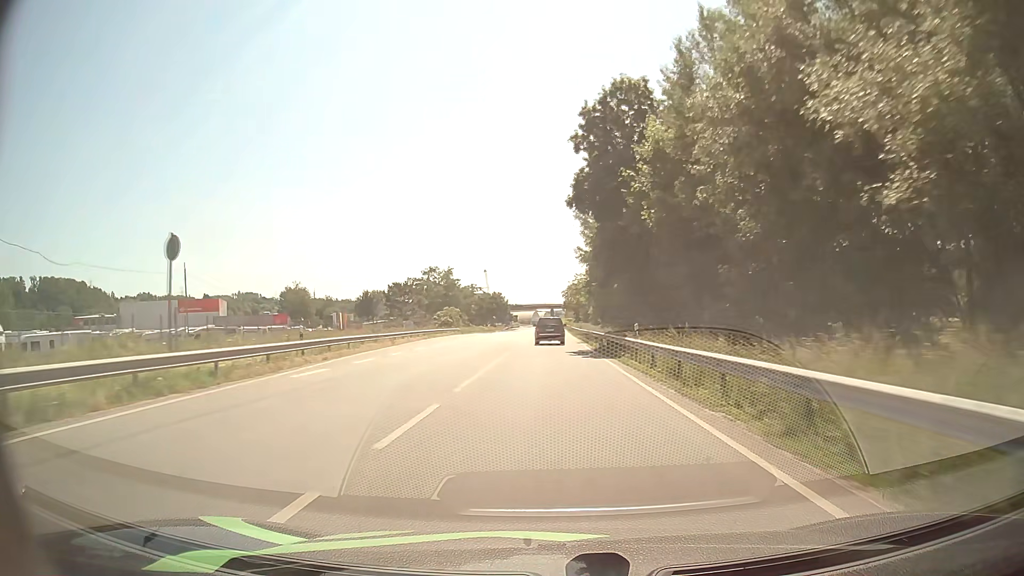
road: primary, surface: asphalt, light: Day
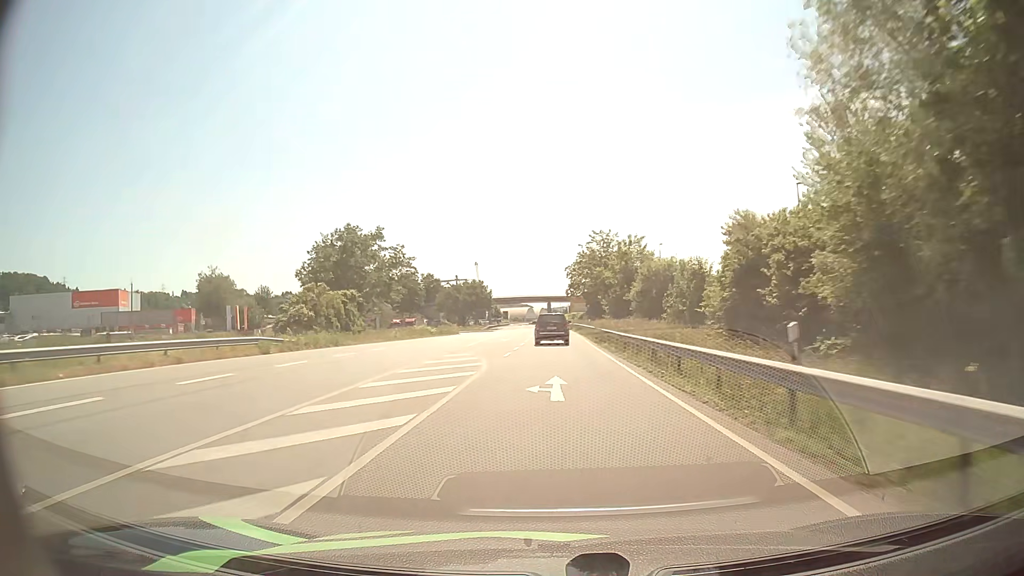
(0.0, +63.5) m; 0°
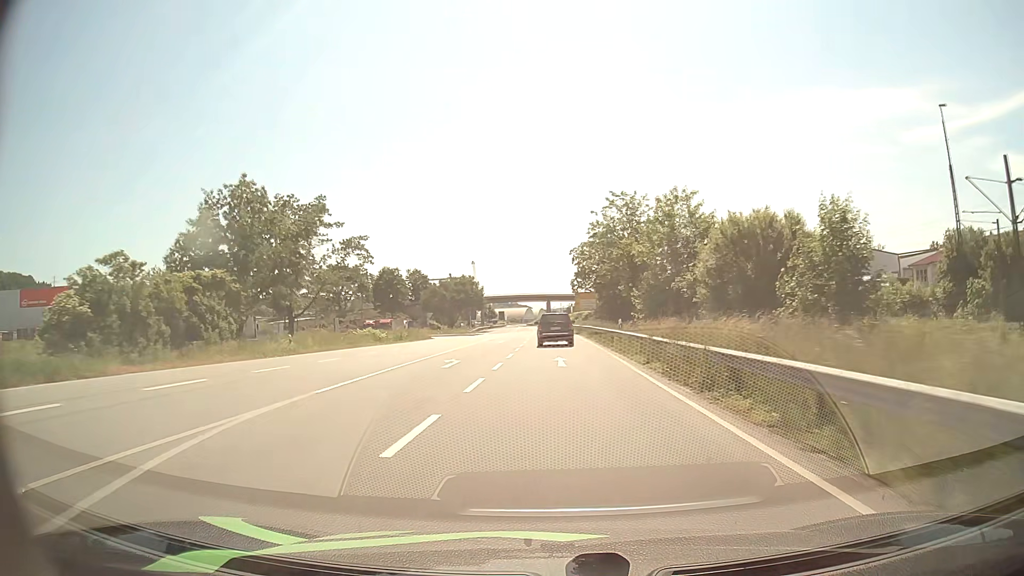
(0.0, +24.6) m; 0°
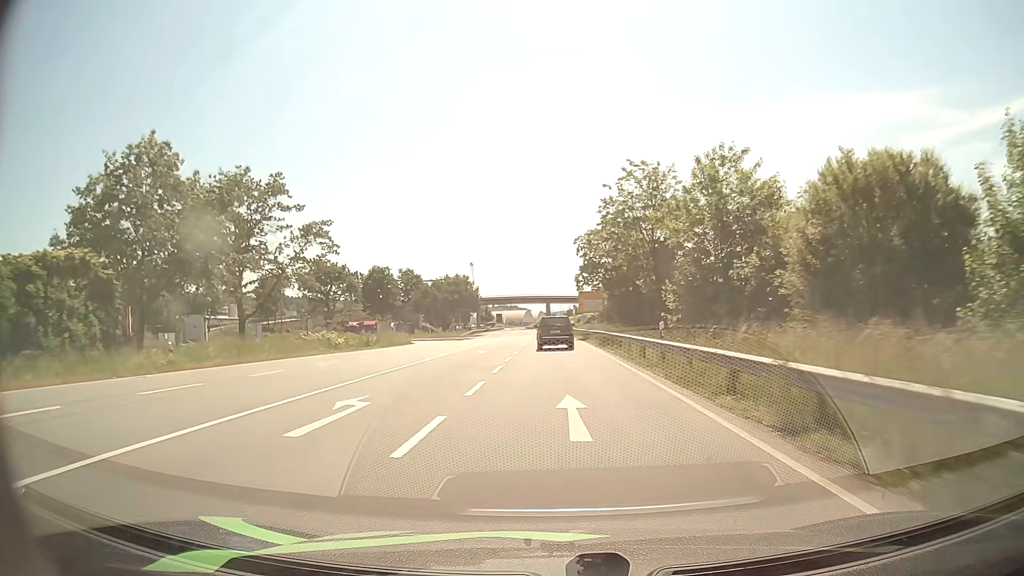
(0.0, +12.0) m; 0°
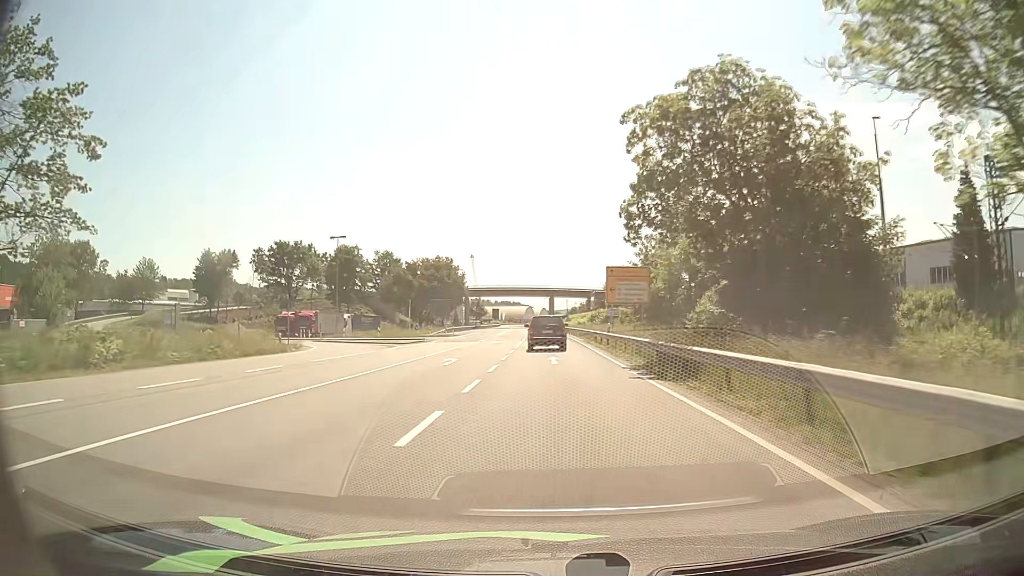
(0.0, +35.6) m; 0°
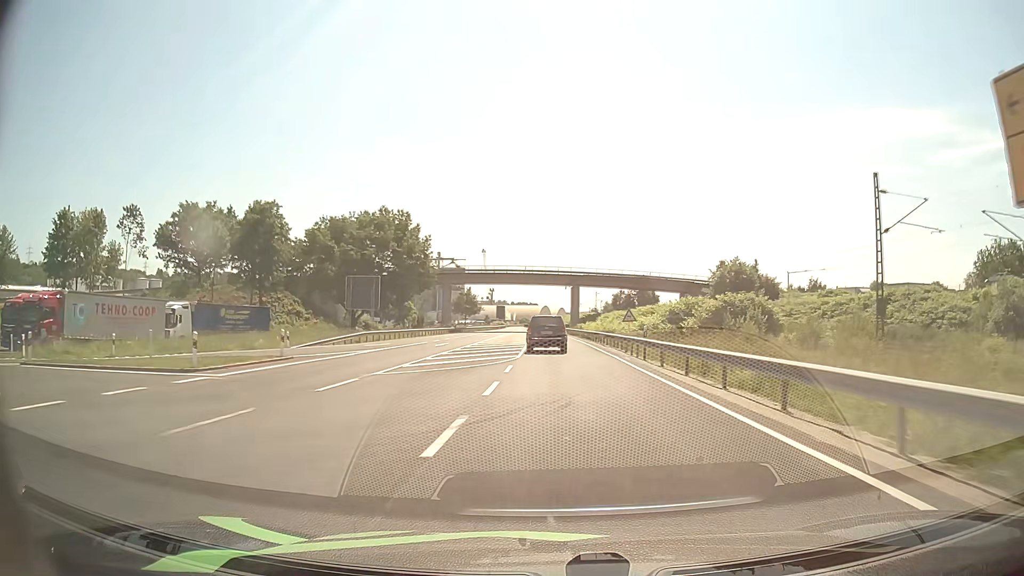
(-0.8, +57.9) m; -2°
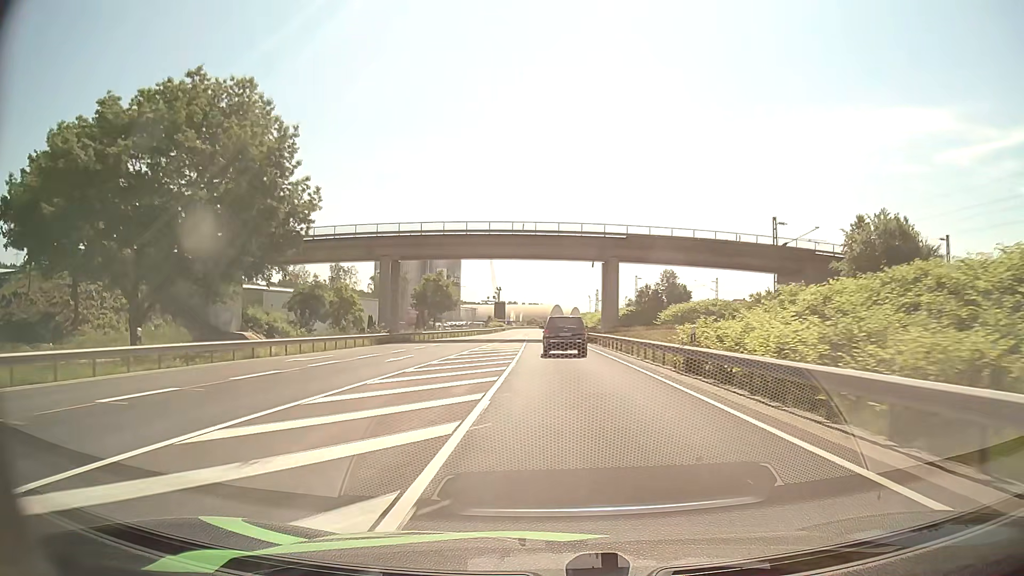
(-0.2, +47.2) m; -1°
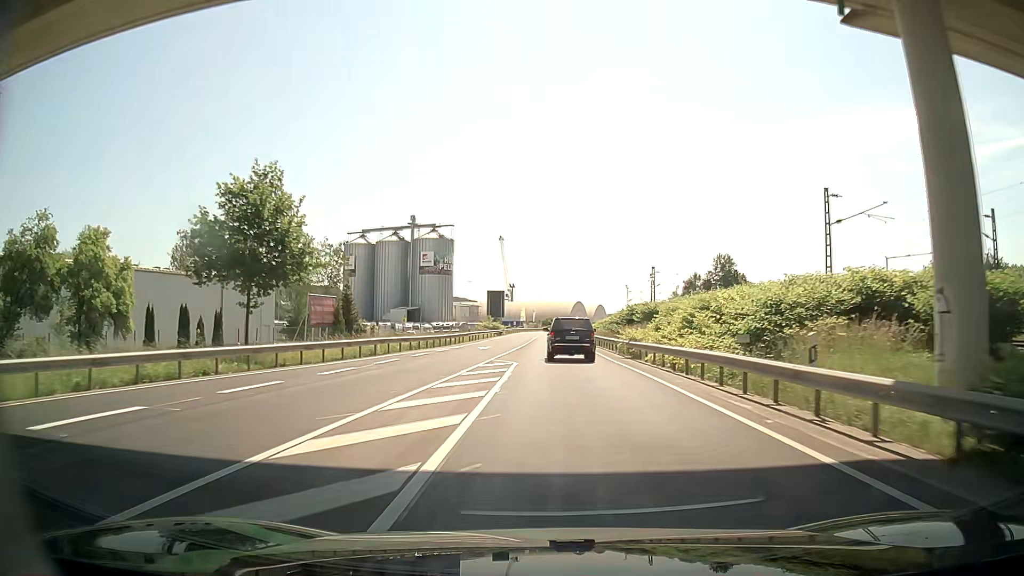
(-0.7, +57.7) m; -1°
(0, +10) (0, +20) (0, +30) (0, +40) (0, +50) (0, +60) (0, +70) (0, +80) (0, +90) (0, +100) m
